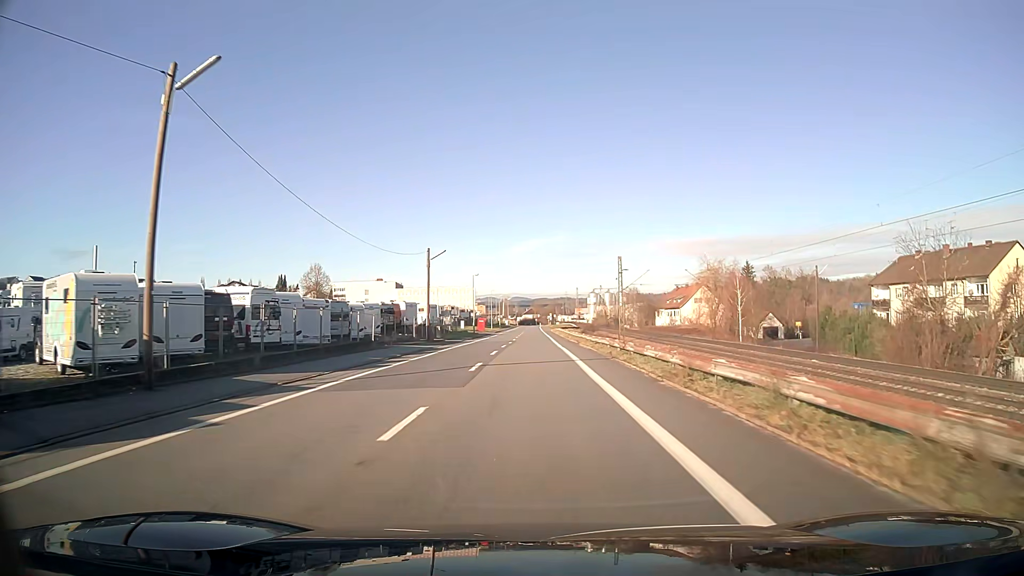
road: unclassified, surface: asphalt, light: Day
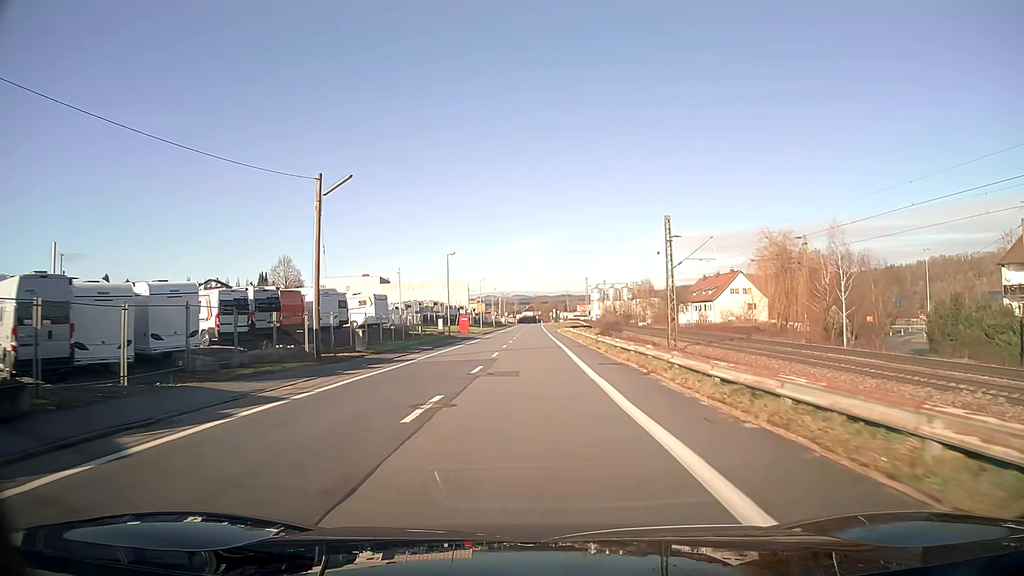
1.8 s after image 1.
(0.0, +27.8) m; 0°
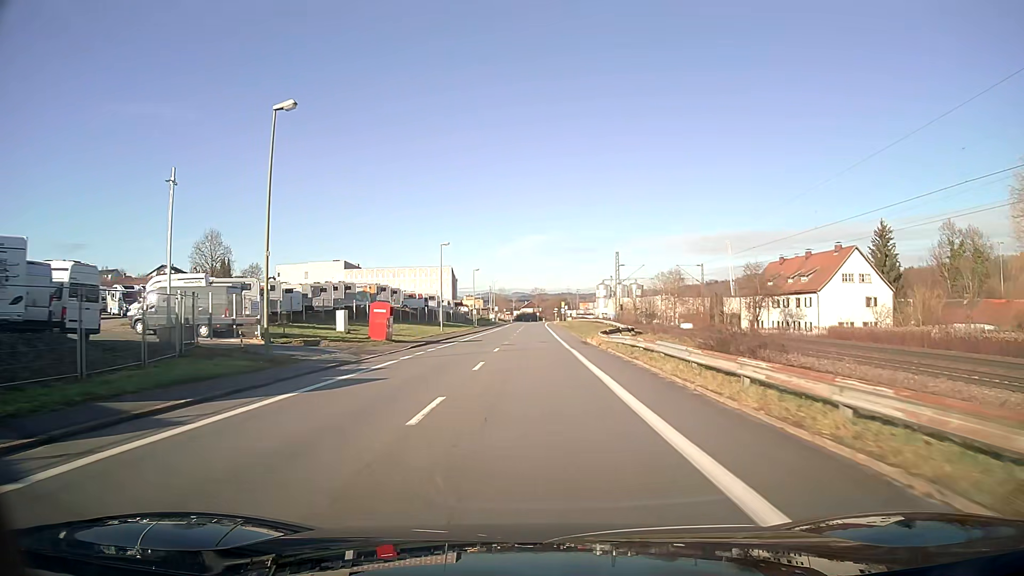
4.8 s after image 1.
(-0.1, +46.2) m; 0°
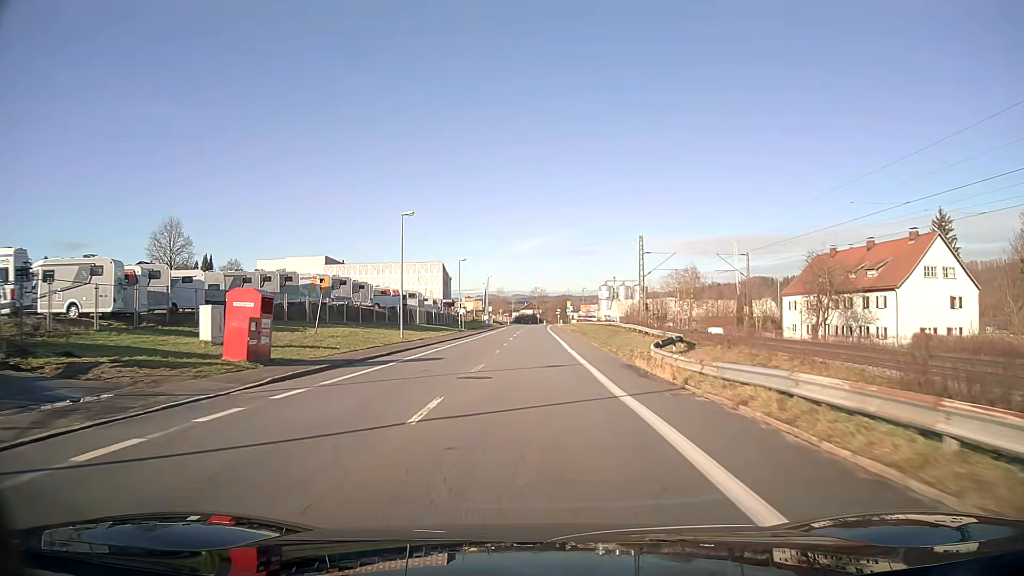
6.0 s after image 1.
(0.0, +18.3) m; 0°
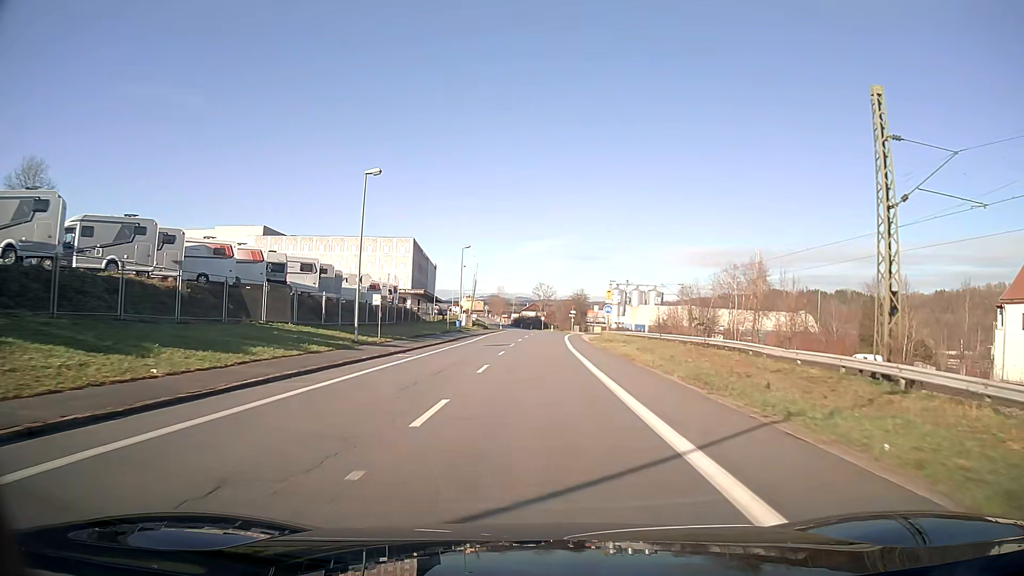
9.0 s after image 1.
(-0.1, +45.6) m; 0°
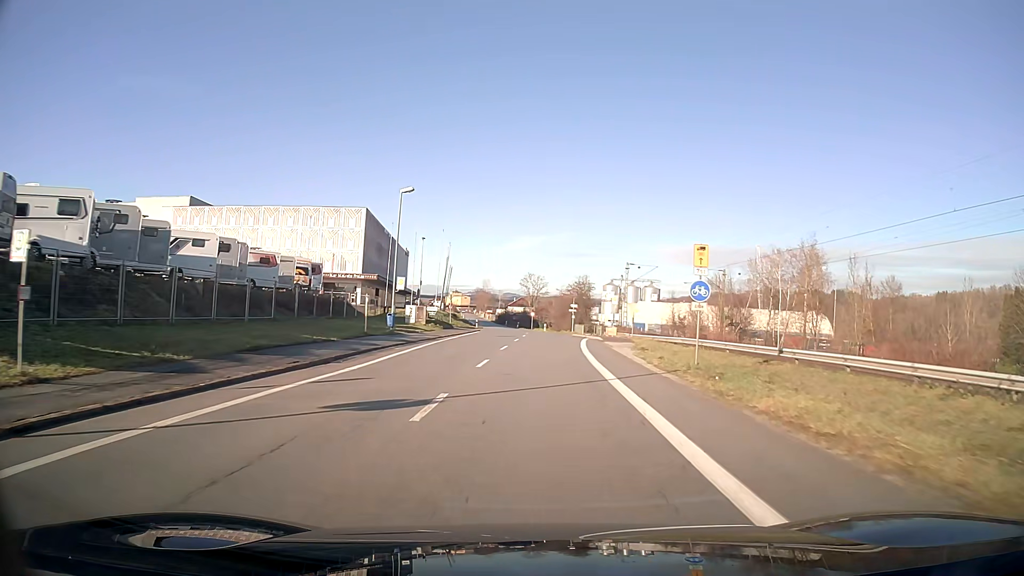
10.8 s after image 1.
(+0.2, +27.3) m; +1°
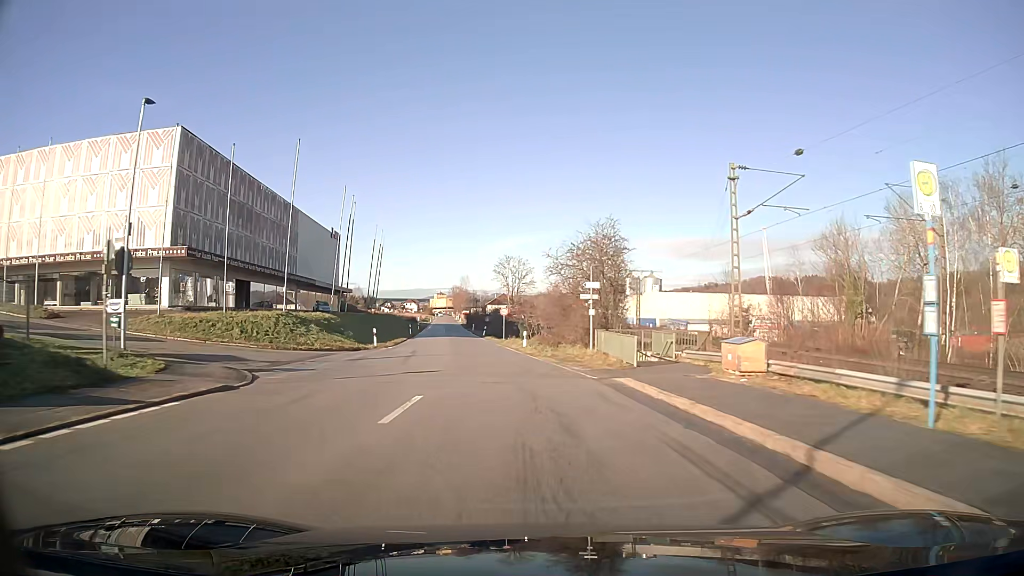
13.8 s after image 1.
(+1.1, +45.5) m; 0°
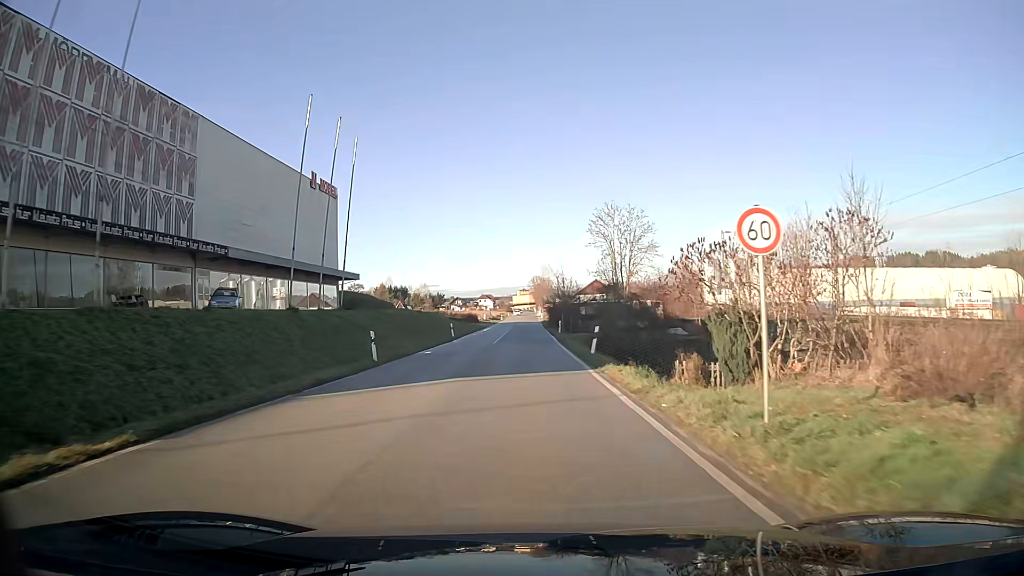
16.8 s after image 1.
(-3.7, +45.8) m; -6°
